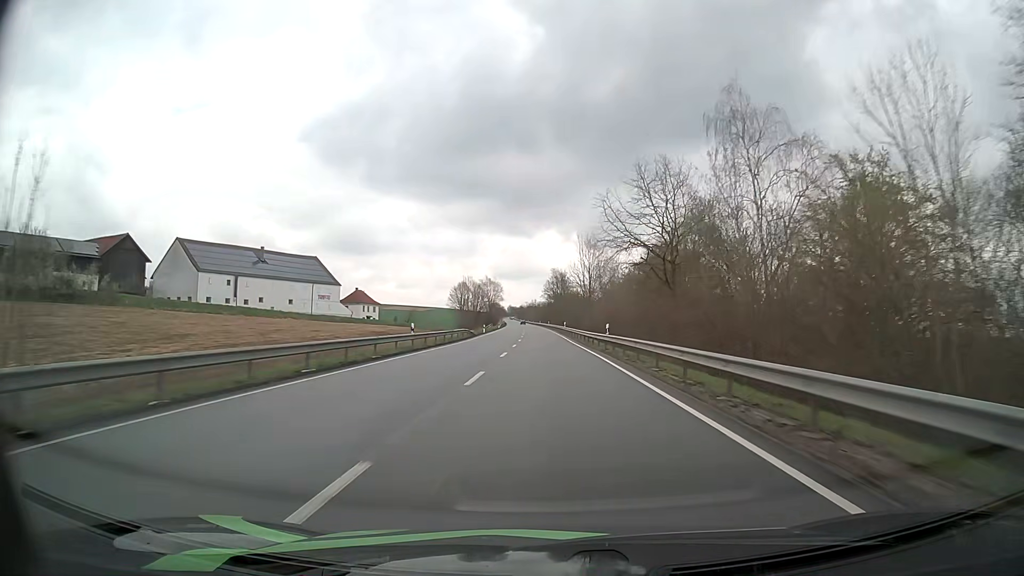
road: primary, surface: asphalt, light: Day
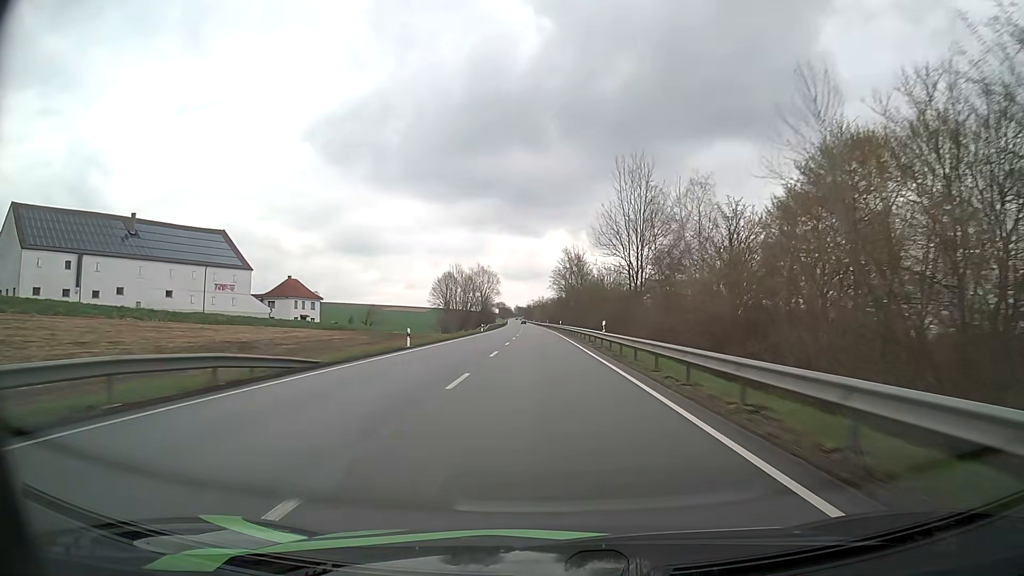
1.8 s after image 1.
(-0.3, +49.8) m; -1°
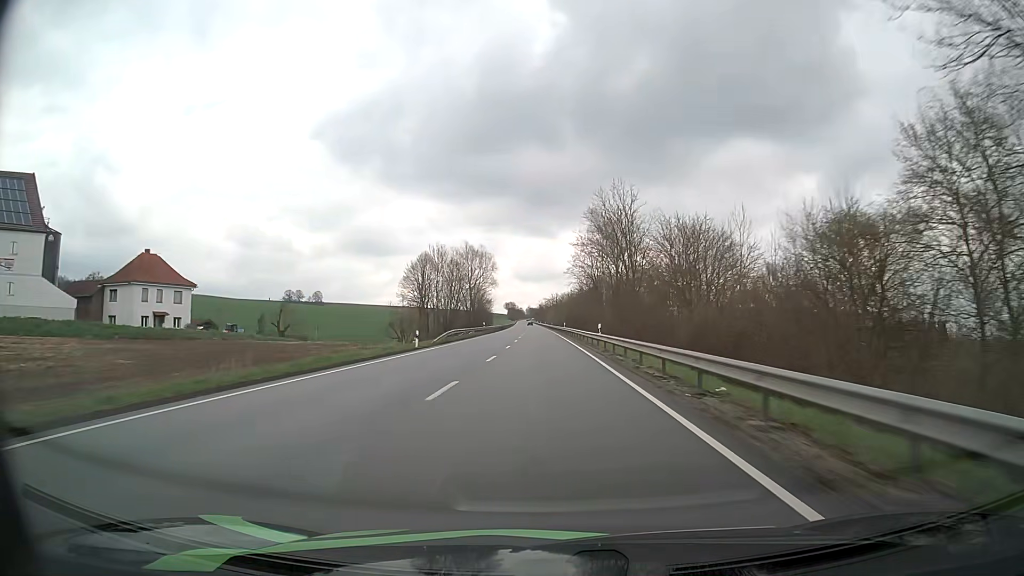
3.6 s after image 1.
(-0.6, +49.8) m; -1°
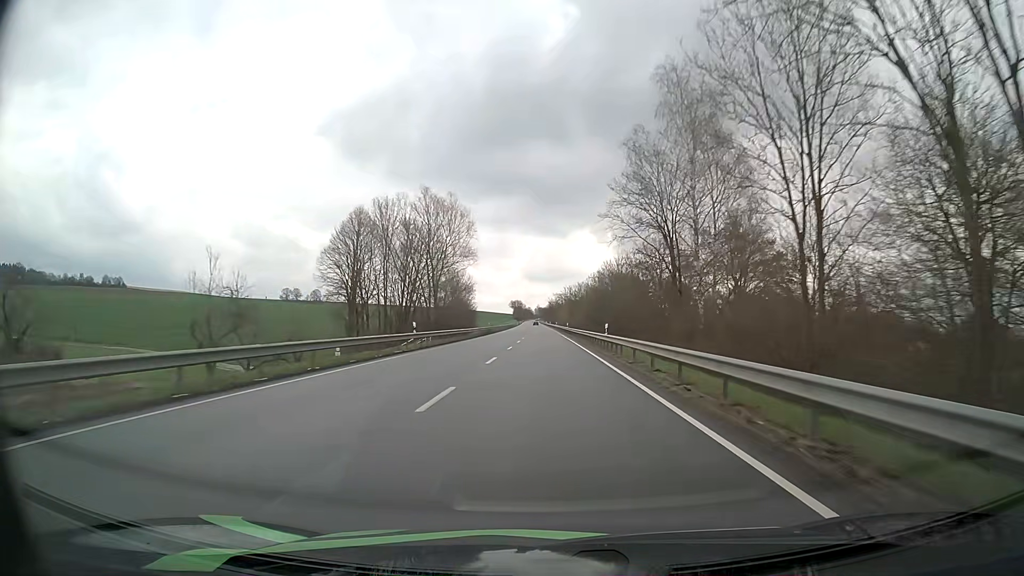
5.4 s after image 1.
(-0.4, +49.8) m; -1°
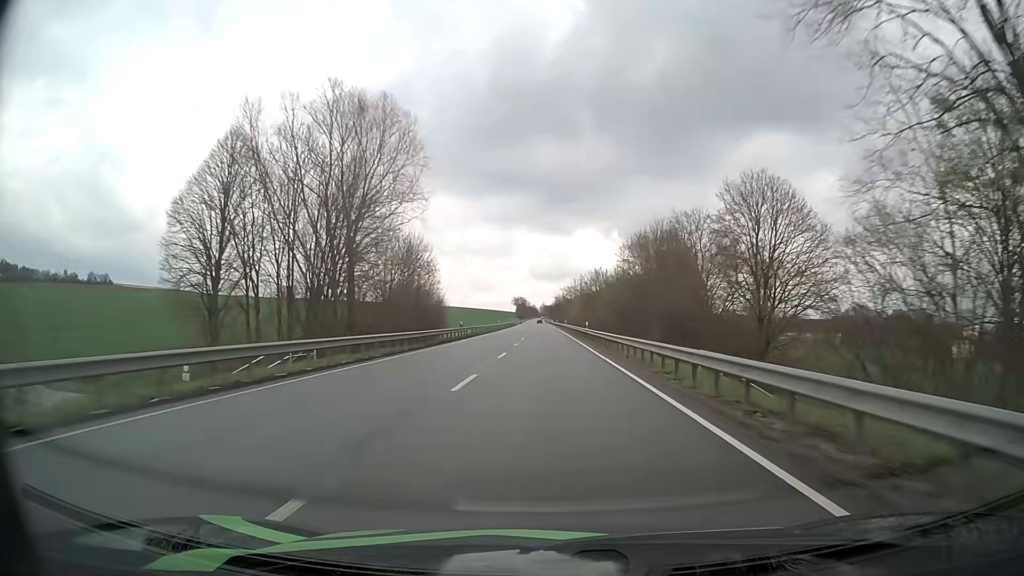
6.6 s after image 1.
(-0.2, +33.2) m; -1°
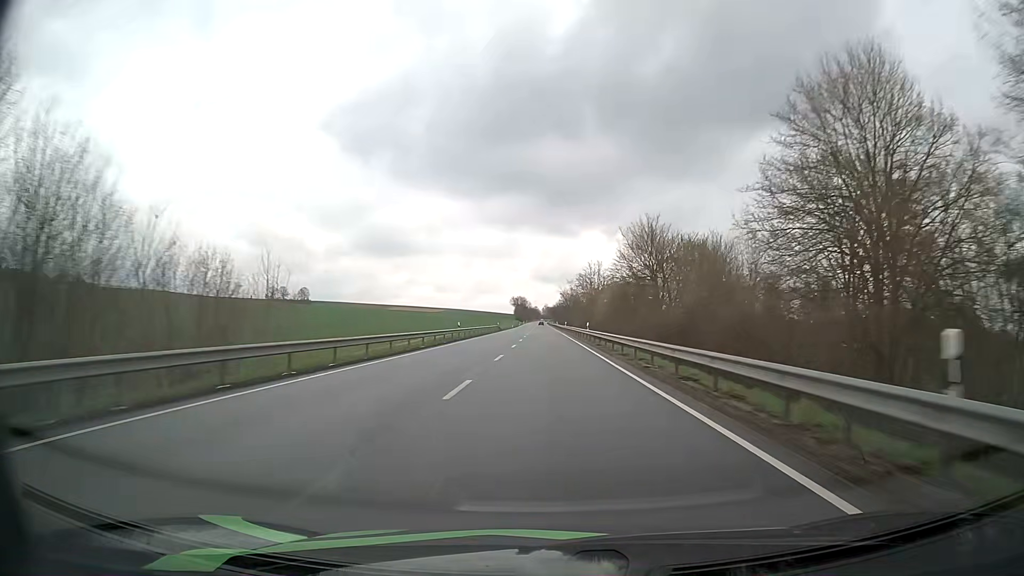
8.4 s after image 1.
(-0.1, +49.8) m; 0°
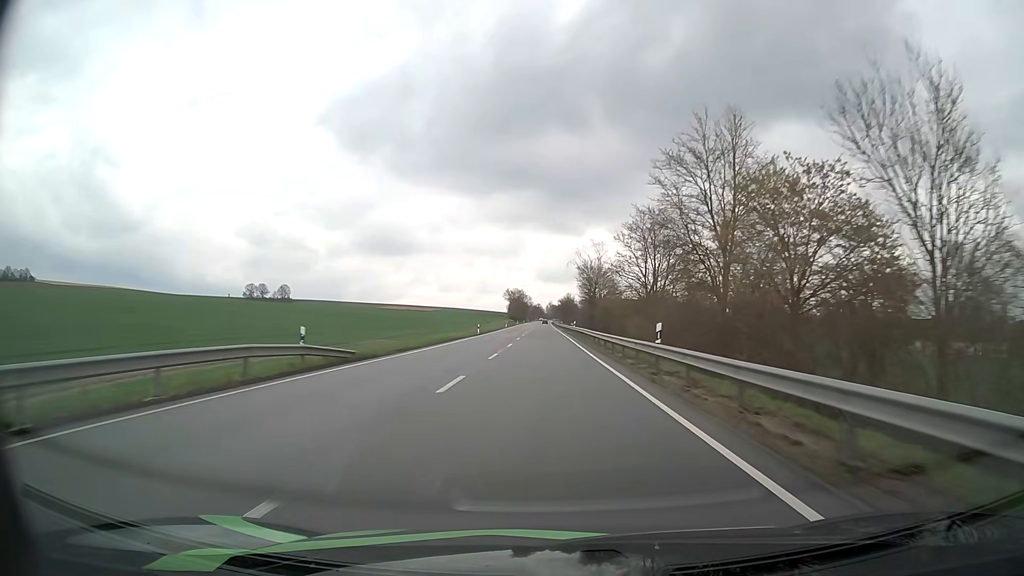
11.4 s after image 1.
(-0.4, +82.9) m; 0°
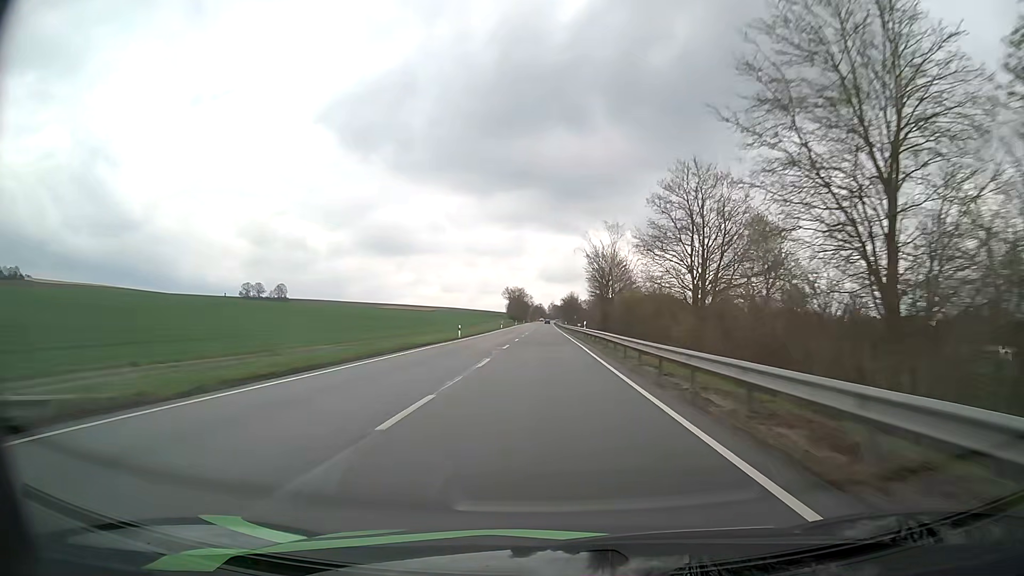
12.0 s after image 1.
(0.0, +16.6) m; 0°
(0, +10) (0, +20) (0, +30) (0, +40) (0, +50) (0, +60) (0, +70) (0, +80) (0, +90) (0, +100) m
